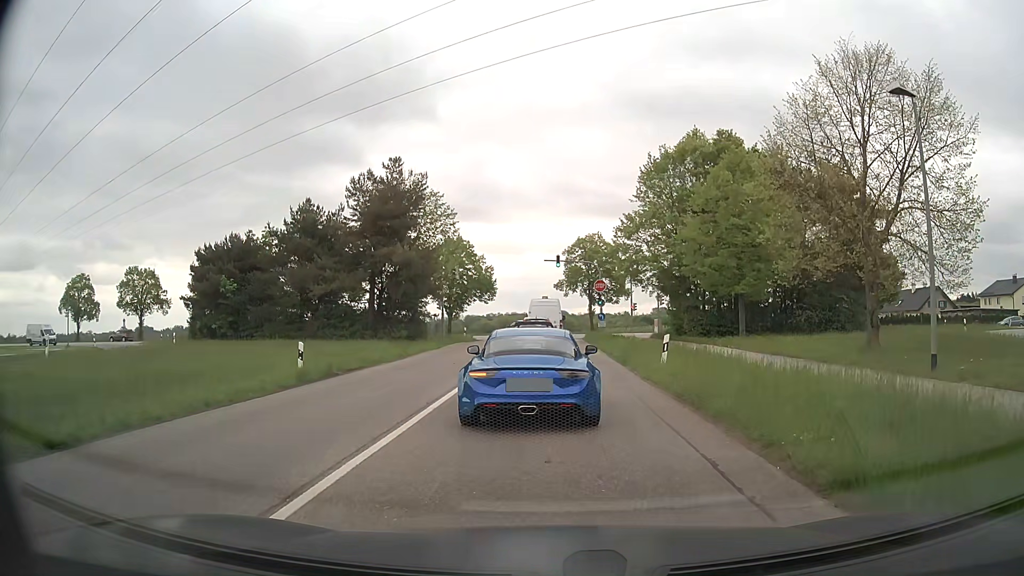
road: tertiary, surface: asphalt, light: Day
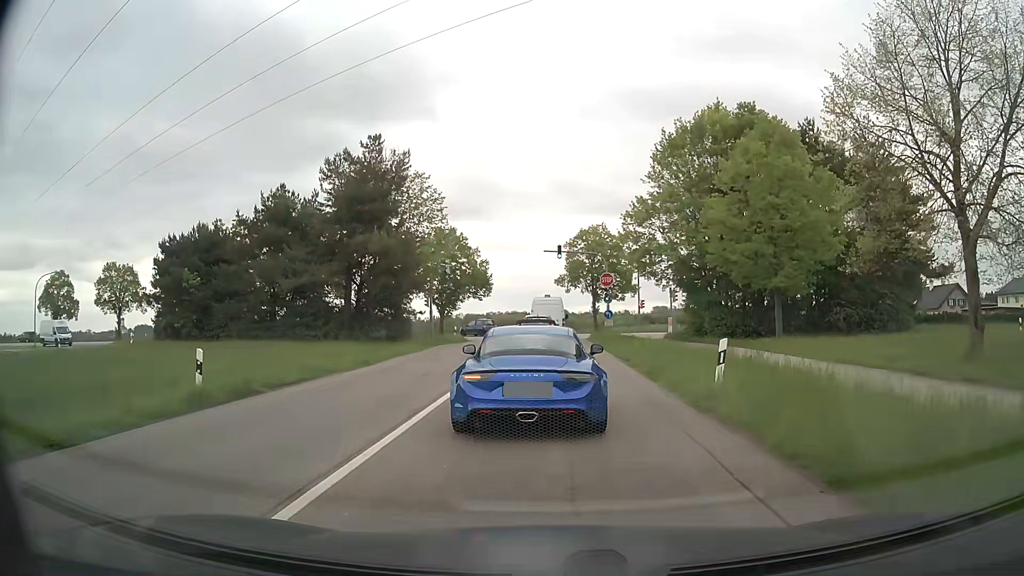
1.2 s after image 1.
(0.0, +5.9) m; +1°
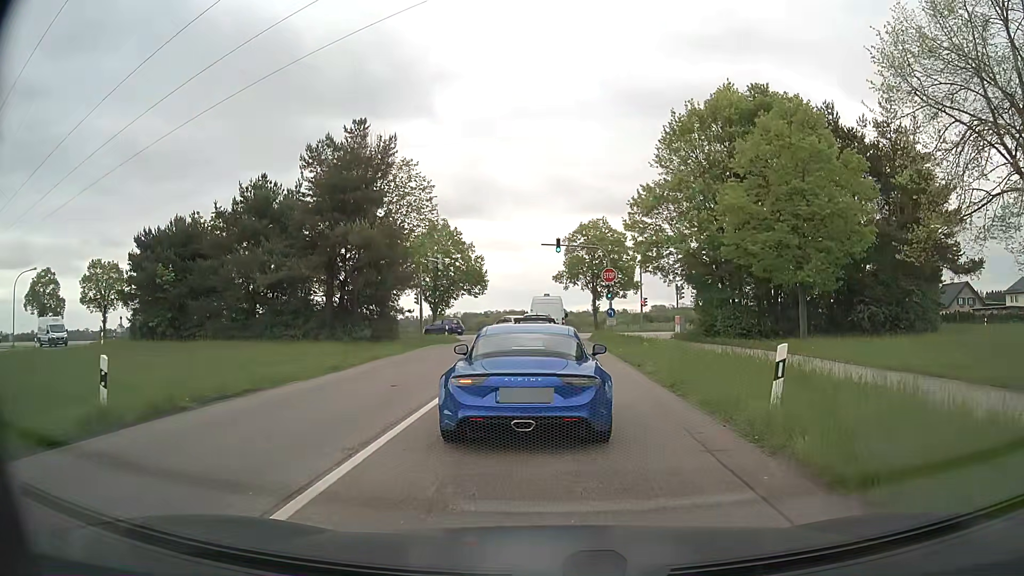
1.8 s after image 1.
(0.0, +3.1) m; 0°
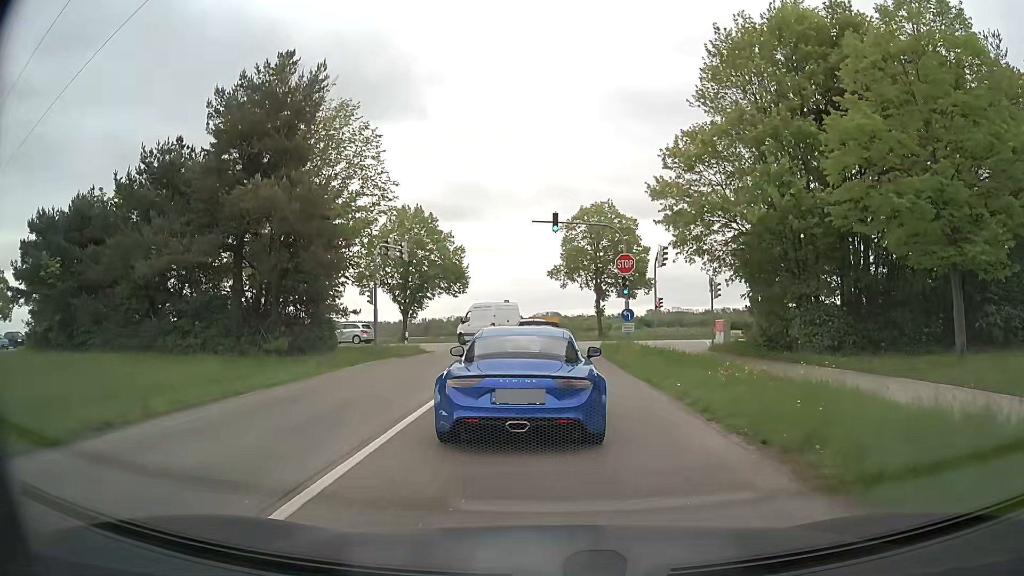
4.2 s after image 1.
(-0.1, +11.3) m; -1°
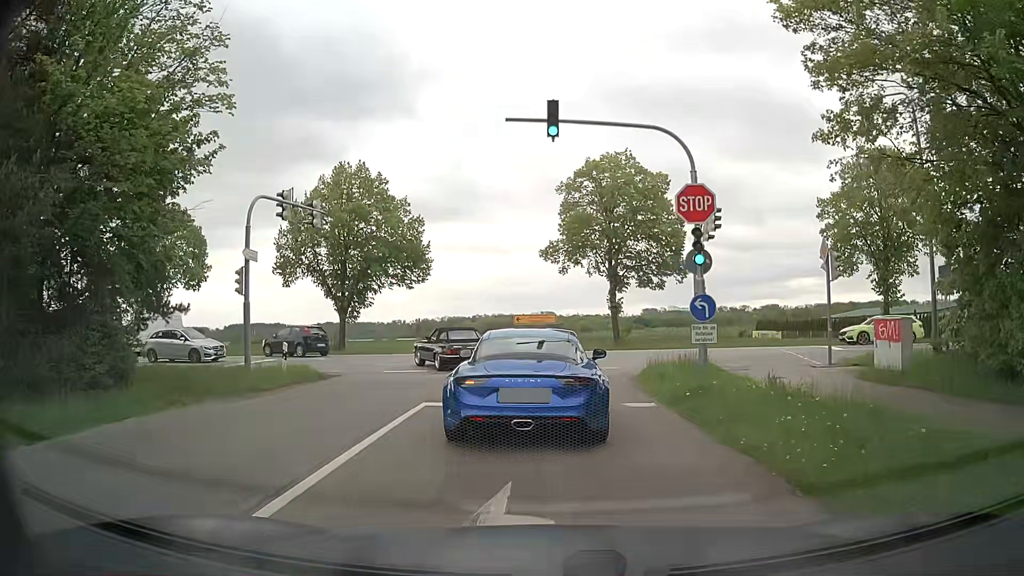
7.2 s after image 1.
(+0.3, +15.7) m; +2°
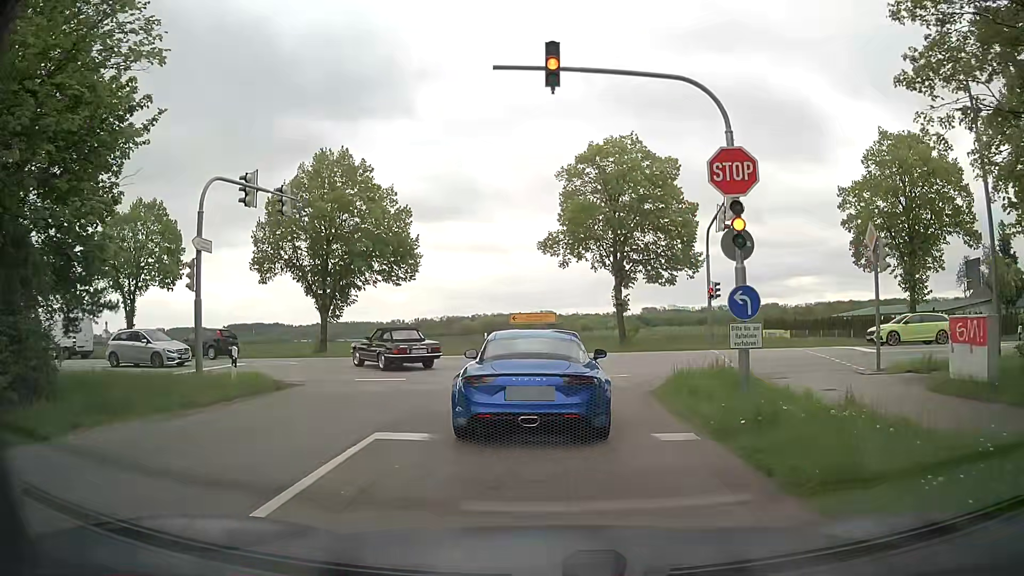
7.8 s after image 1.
(0.0, +3.3) m; 0°
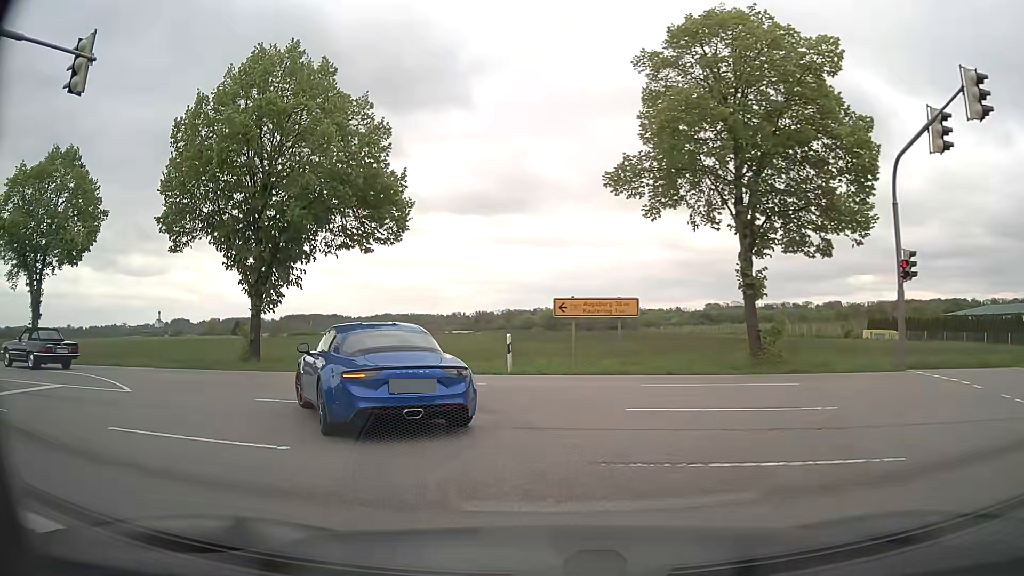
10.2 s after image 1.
(-0.2, +14.6) m; -5°
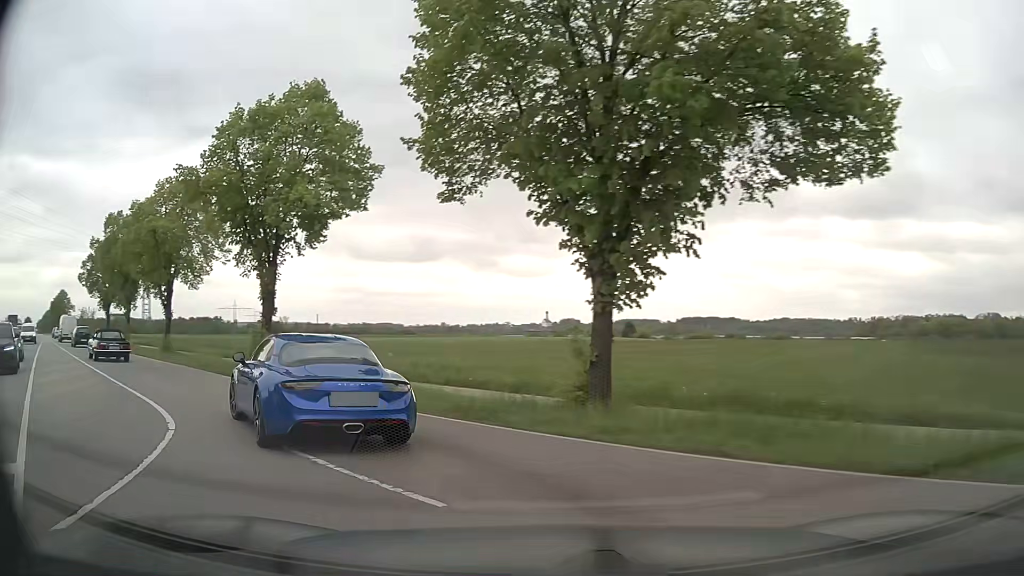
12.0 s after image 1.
(-3.0, +11.0) m; -33°
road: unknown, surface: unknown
